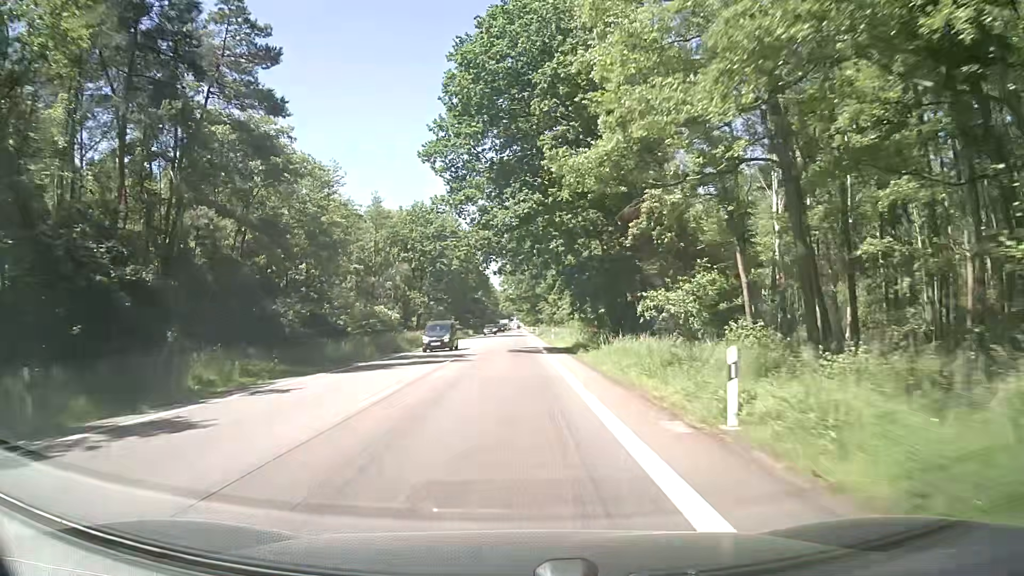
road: secondary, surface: asphalt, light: Day
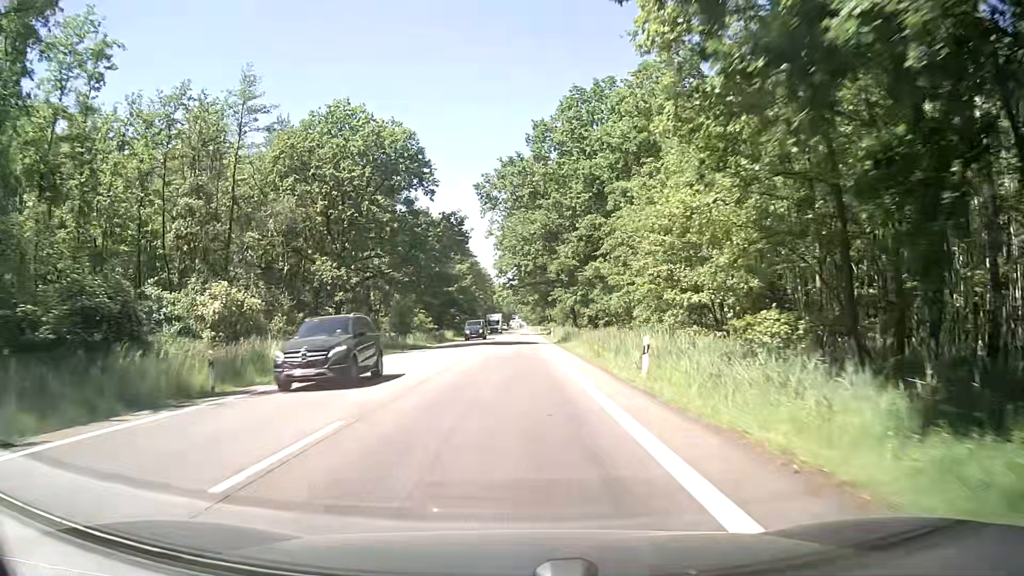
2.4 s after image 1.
(0.0, +42.5) m; -1°
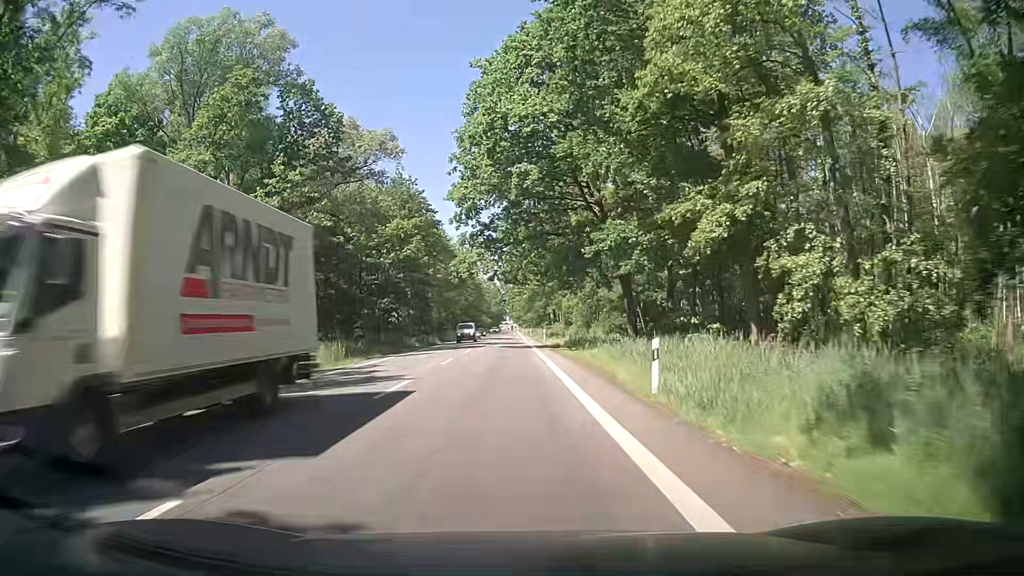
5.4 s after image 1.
(+1.3, +53.0) m; +2°
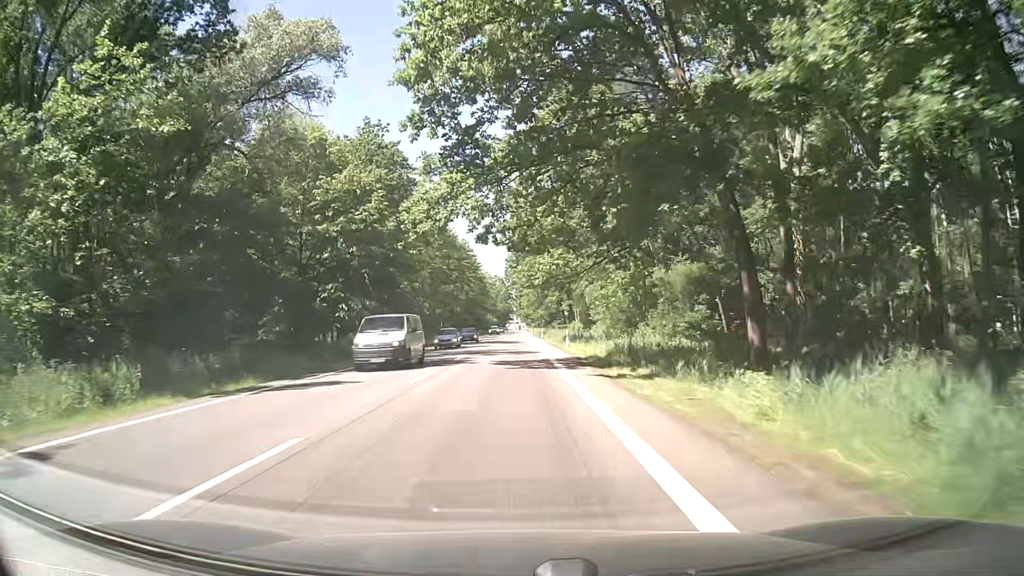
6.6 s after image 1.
(+0.2, +21.3) m; +1°
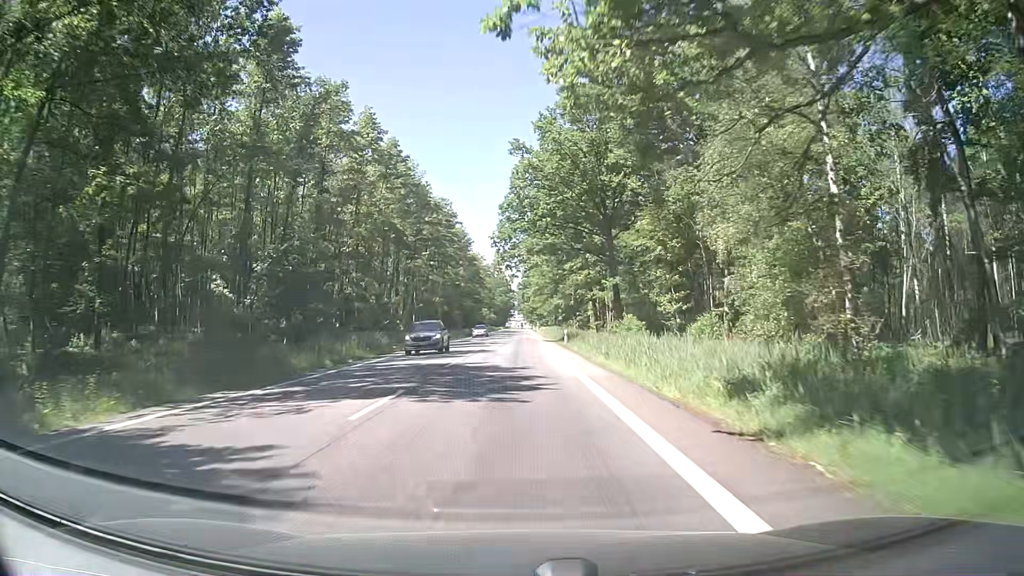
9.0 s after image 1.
(-0.7, +43.1) m; -1°
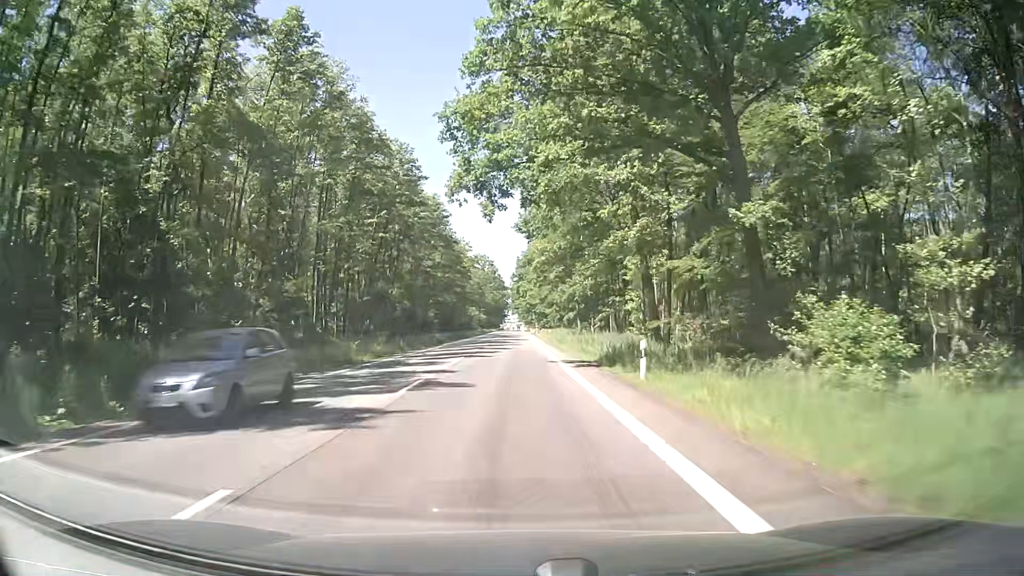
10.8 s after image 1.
(-0.1, +32.7) m; 0°
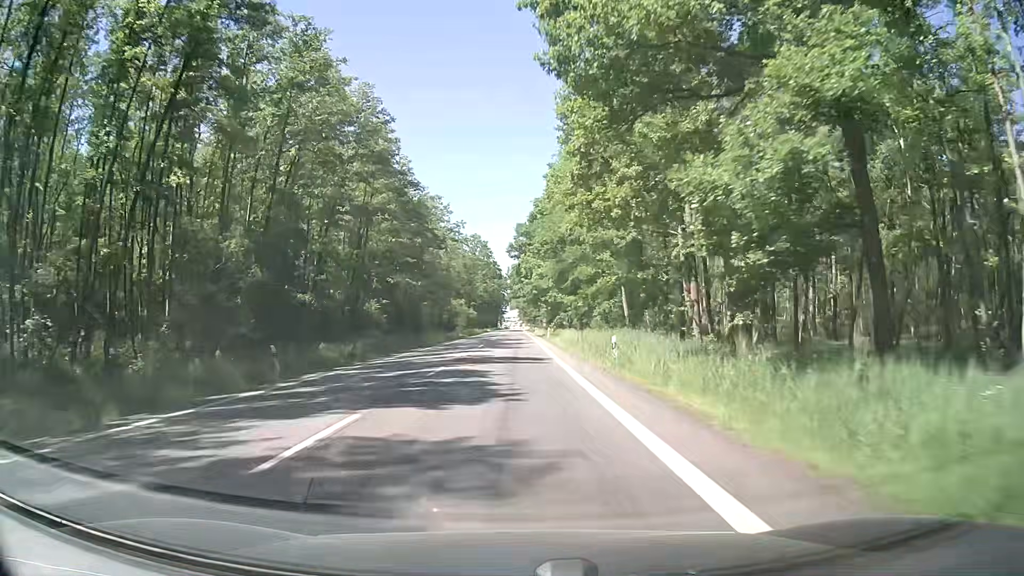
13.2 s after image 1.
(0.0, +43.9) m; 0°
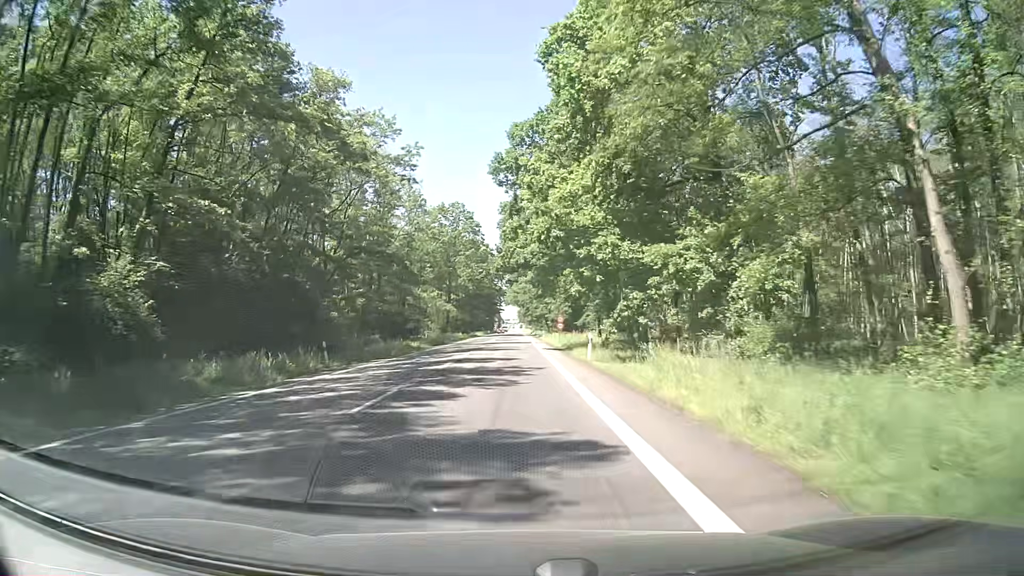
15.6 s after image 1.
(+0.6, +44.2) m; 0°
(0, +10) (0, +20) (0, +30) (0, +40) (0, +50) (0, +60) (0, +70) (0, +80) (0, +90) (0, +100) m
